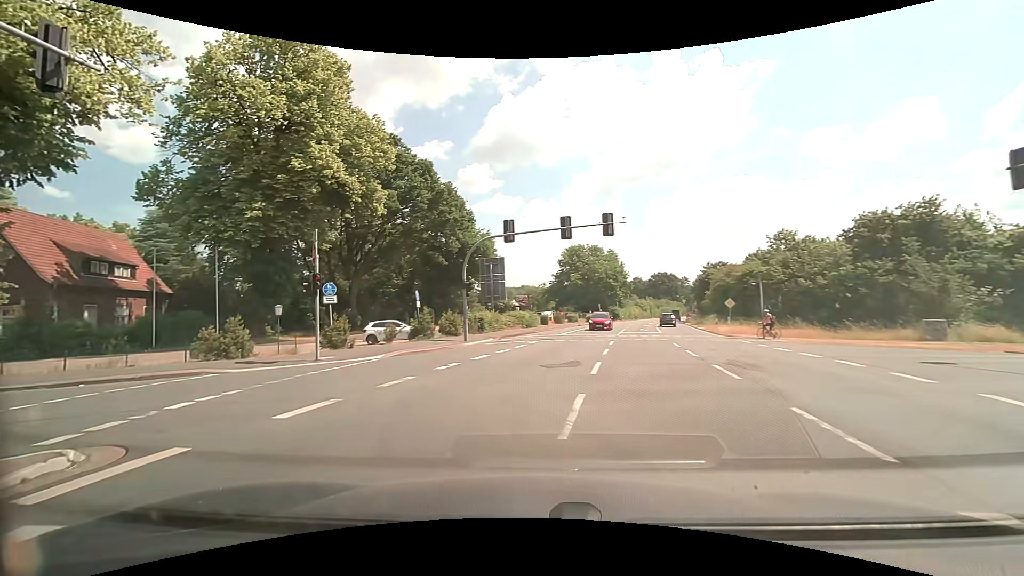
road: primary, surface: asphalt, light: Day
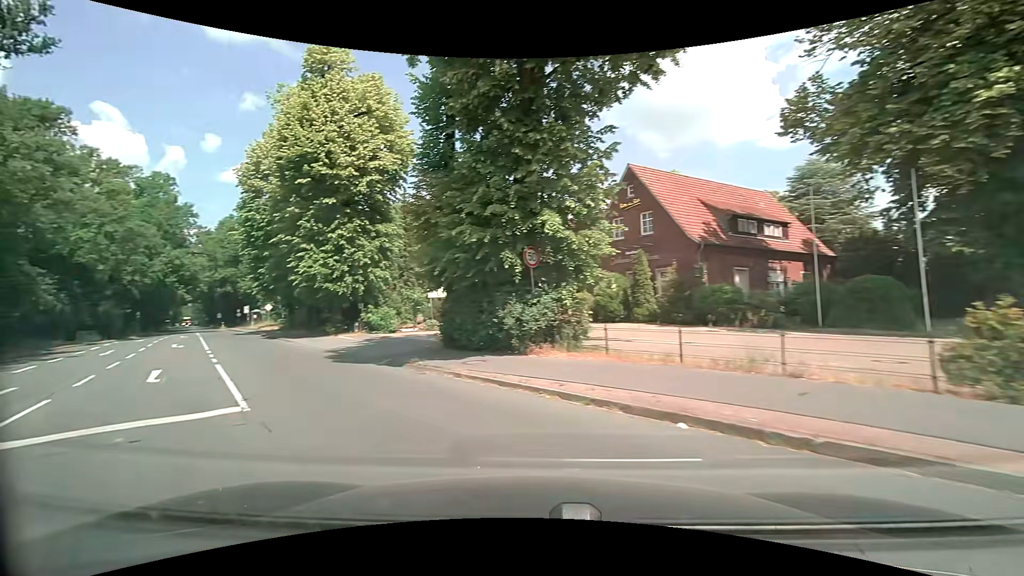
(-7.5, +12.1) m; -66°
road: secondary
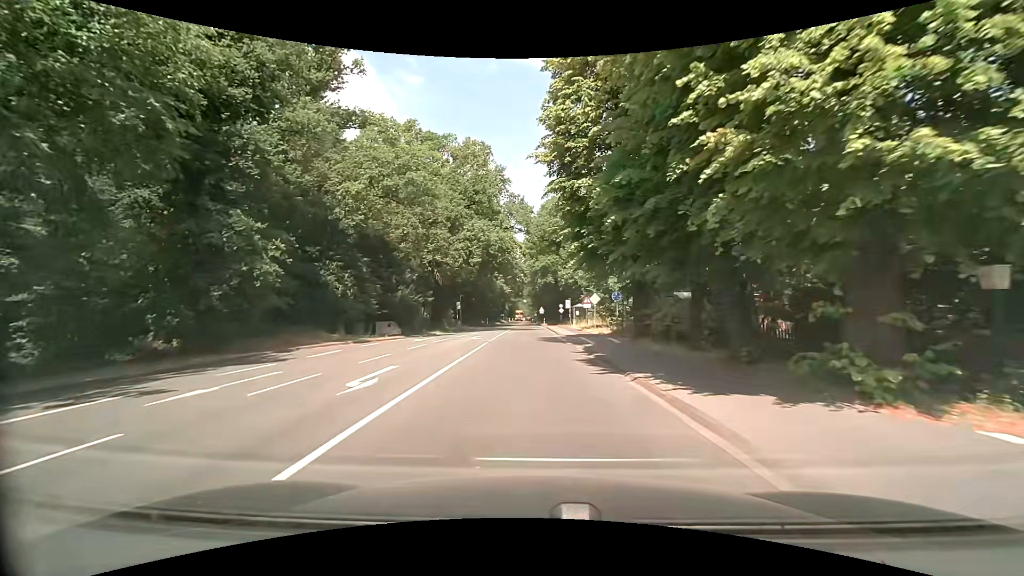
(-11.9, +23.2) m; -36°
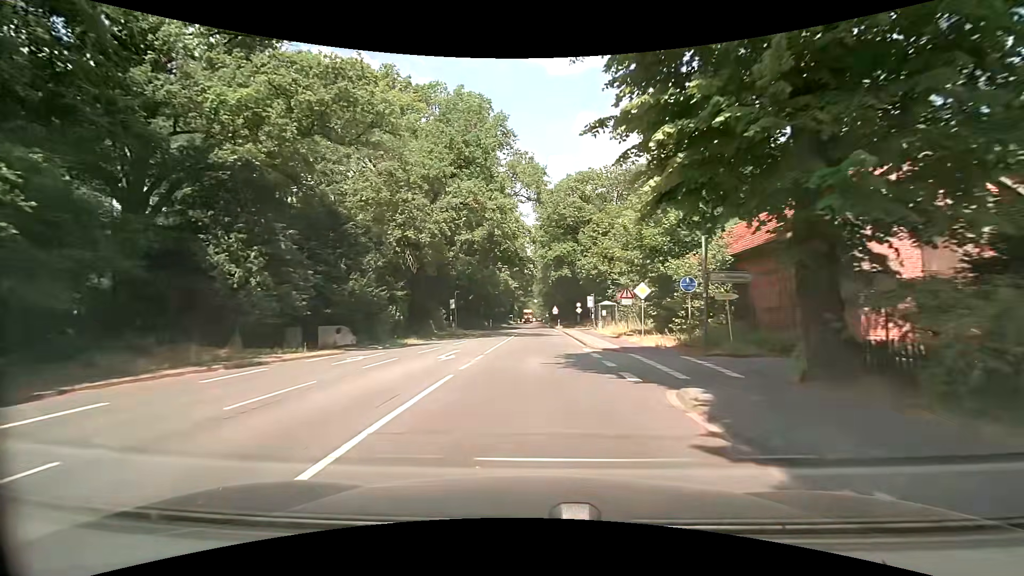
(-0.2, +13.4) m; -1°
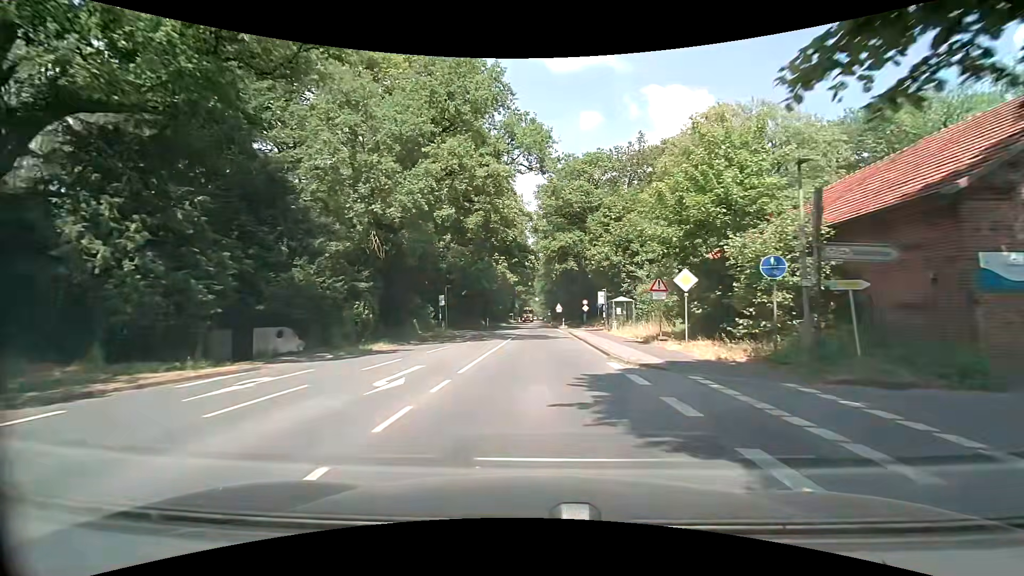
(0.0, +6.9) m; -1°
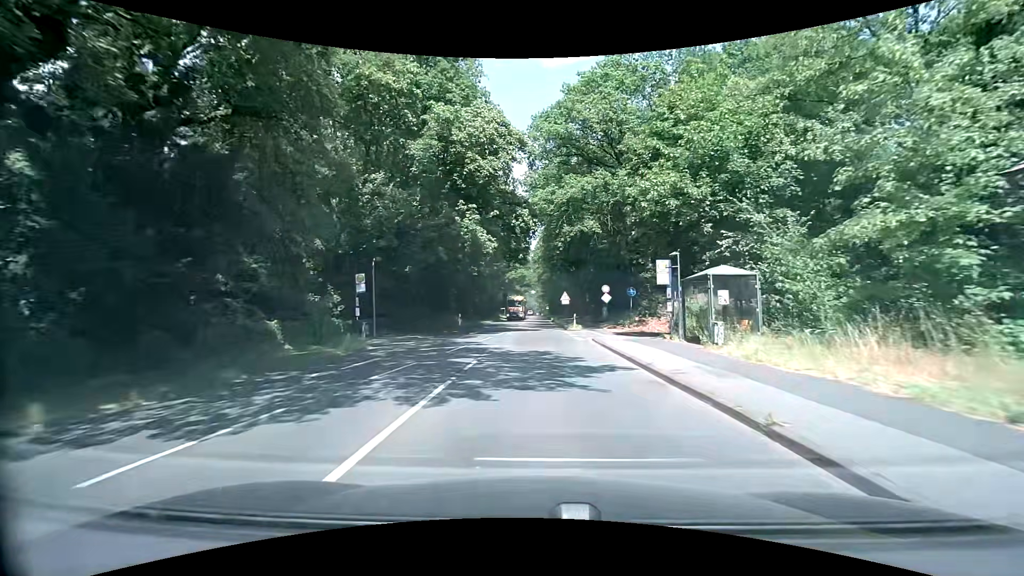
(+0.1, +21.0) m; 0°
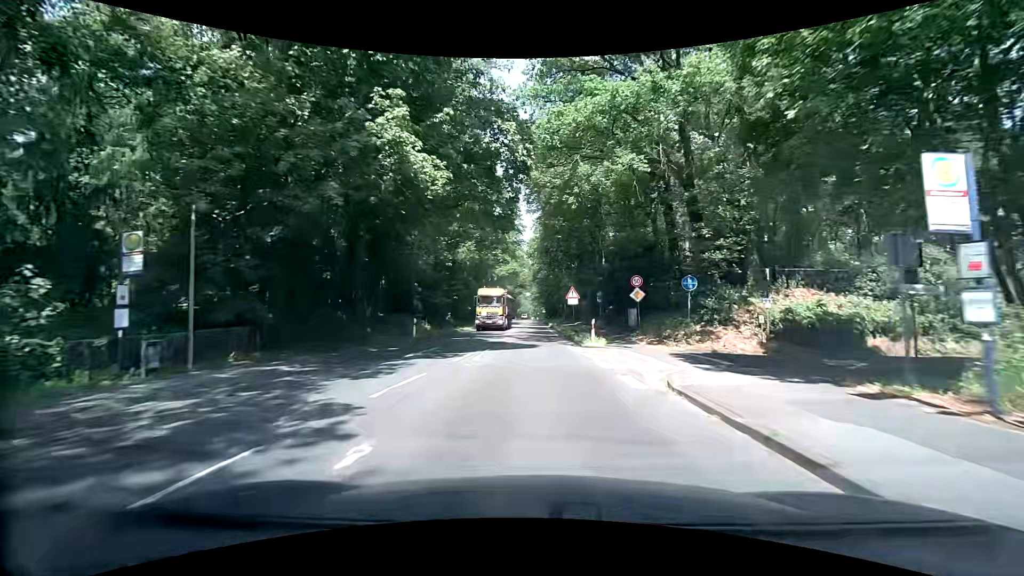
(+0.2, +14.4) m; +1°
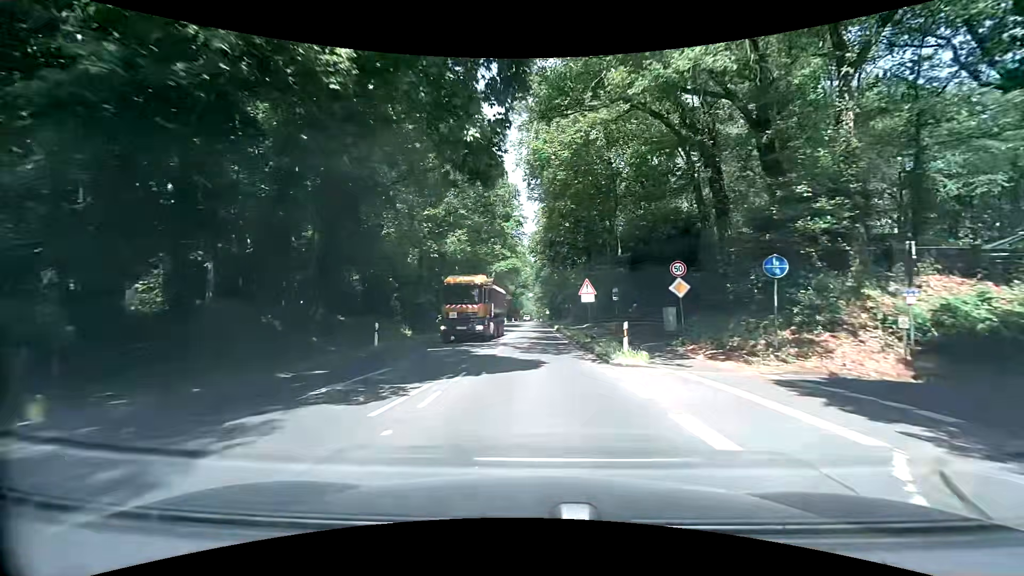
(0.0, +7.3) m; -1°
(0, +10) (0, +20) (0, +30) (0, +40) (0, +50) (0, +60) (0, +70) (0, +80) (0, +90) (0, +100) m
